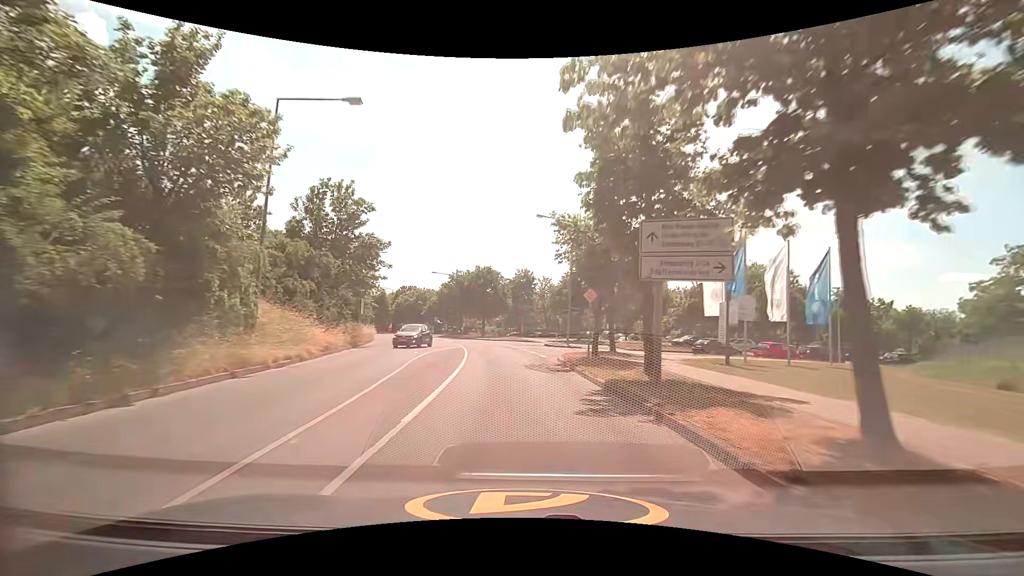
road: tertiary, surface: asphalt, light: Day
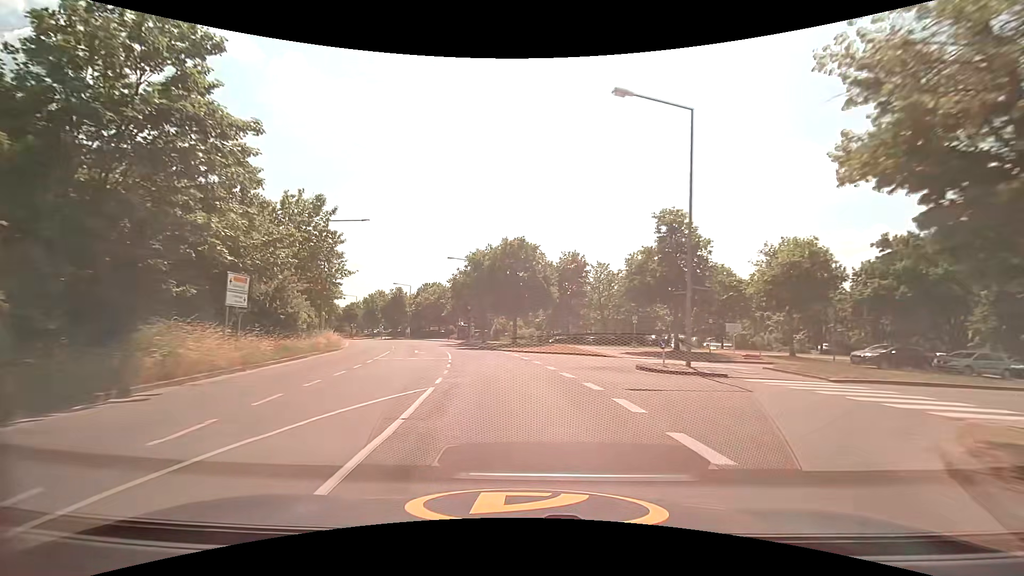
(-1.1, +21.7) m; -5°
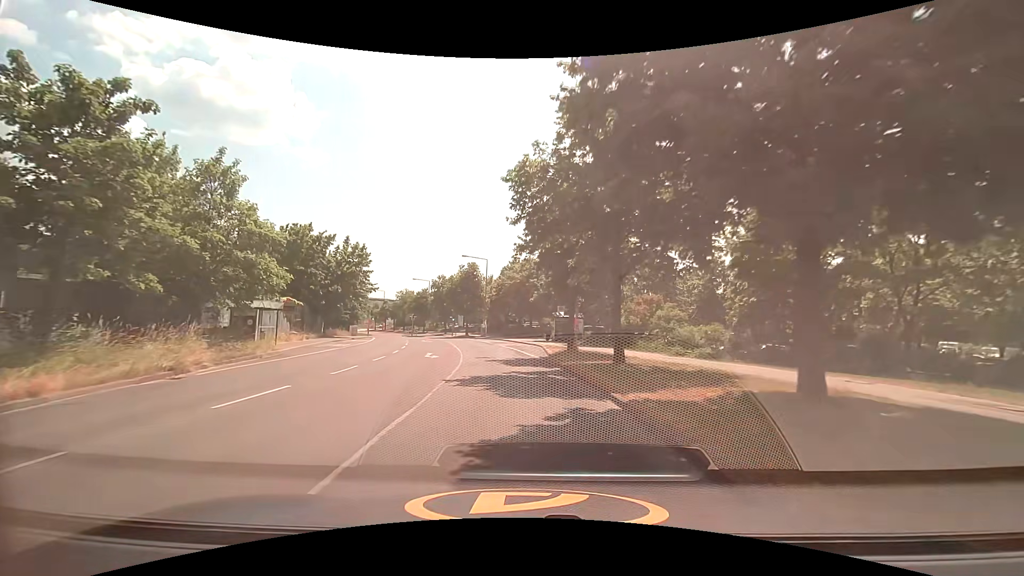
(-3.1, +32.9) m; -12°
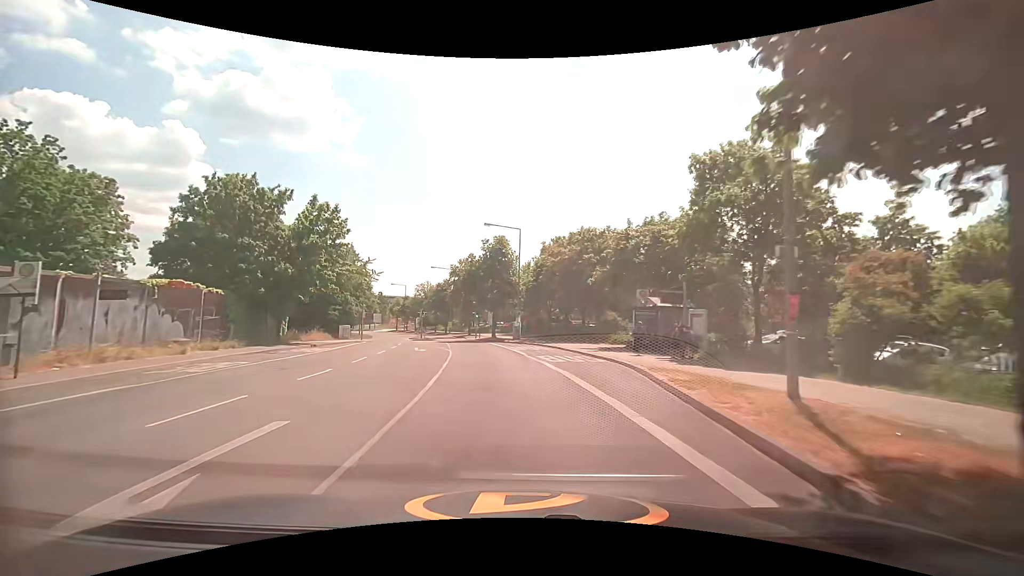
(-0.8, +20.1) m; -5°
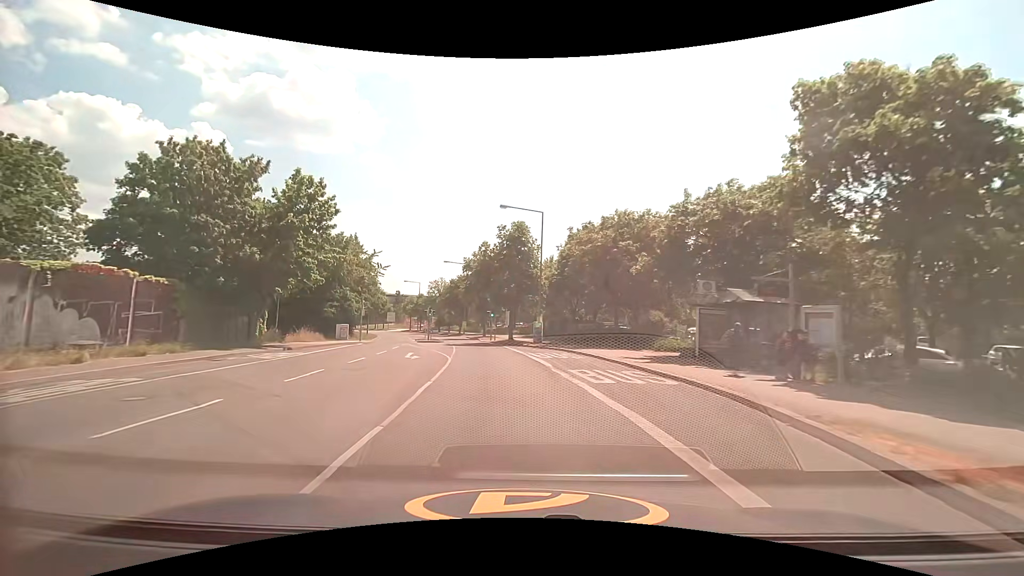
(-0.1, +7.2) m; -1°
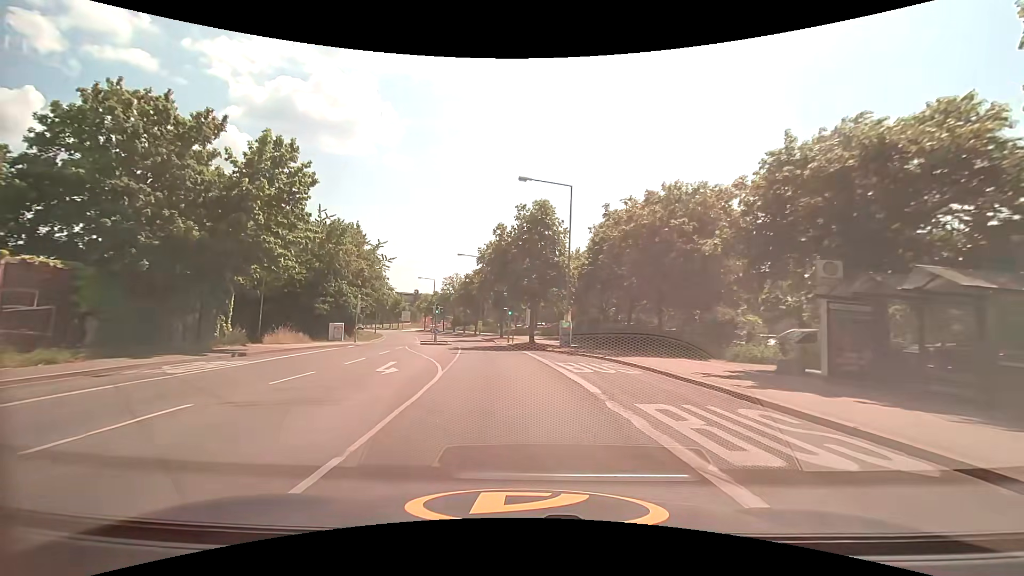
(-0.2, +7.2) m; -2°
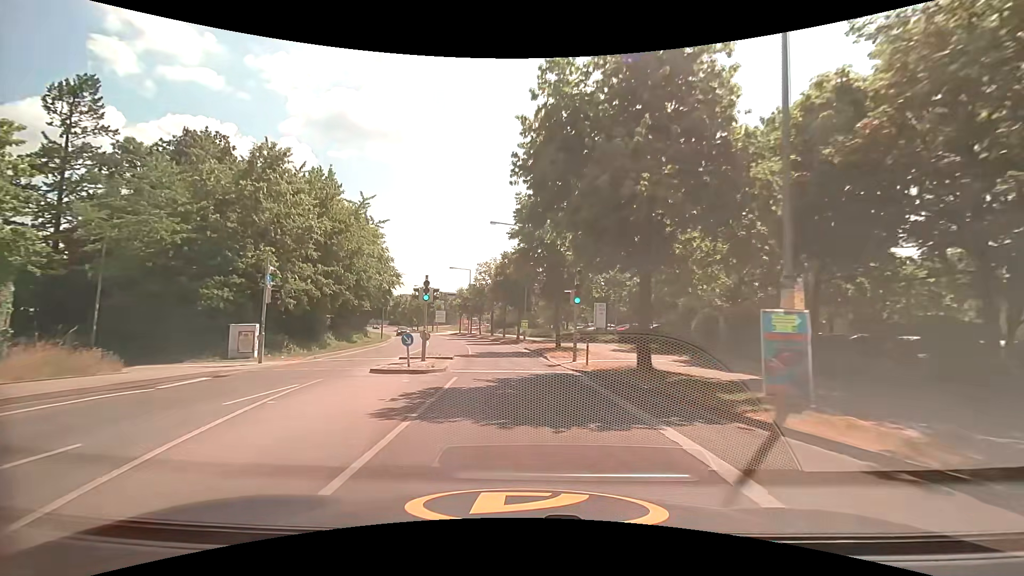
(-1.3, +21.0) m; -6°
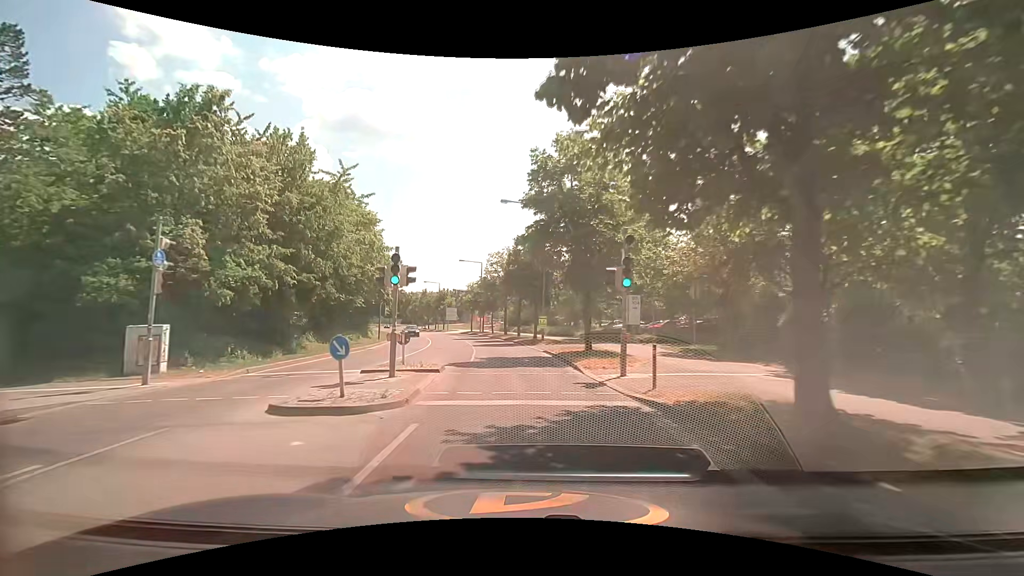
(-0.1, +6.9) m; -2°
(0, +10) (-1, +20) (-2, +30) (-3, +40) (-5, +50) (-7, +59) (-9, +69) (-12, +79) (-15, +88) (-19, +97) m
